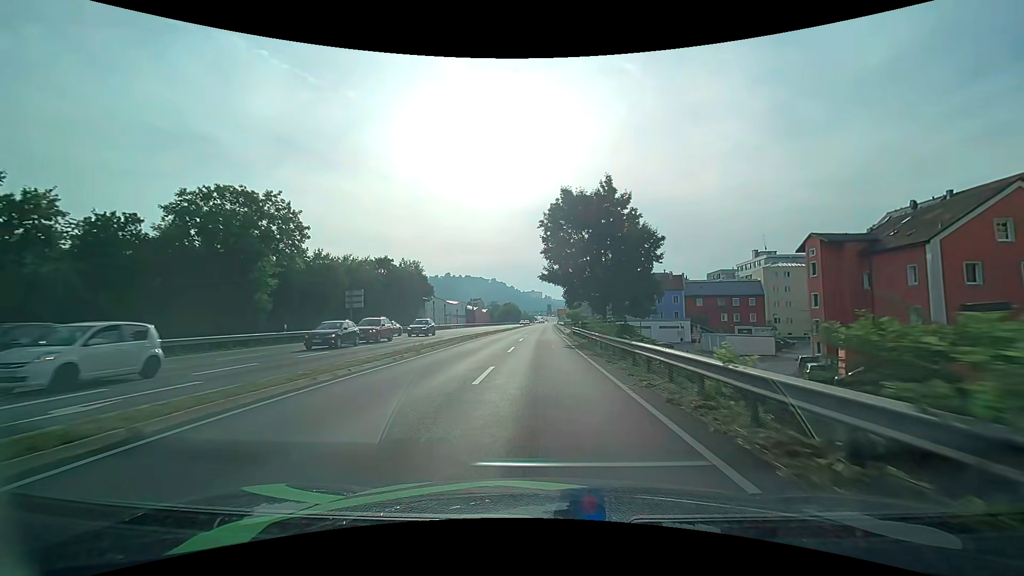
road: primary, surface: asphalt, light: Day
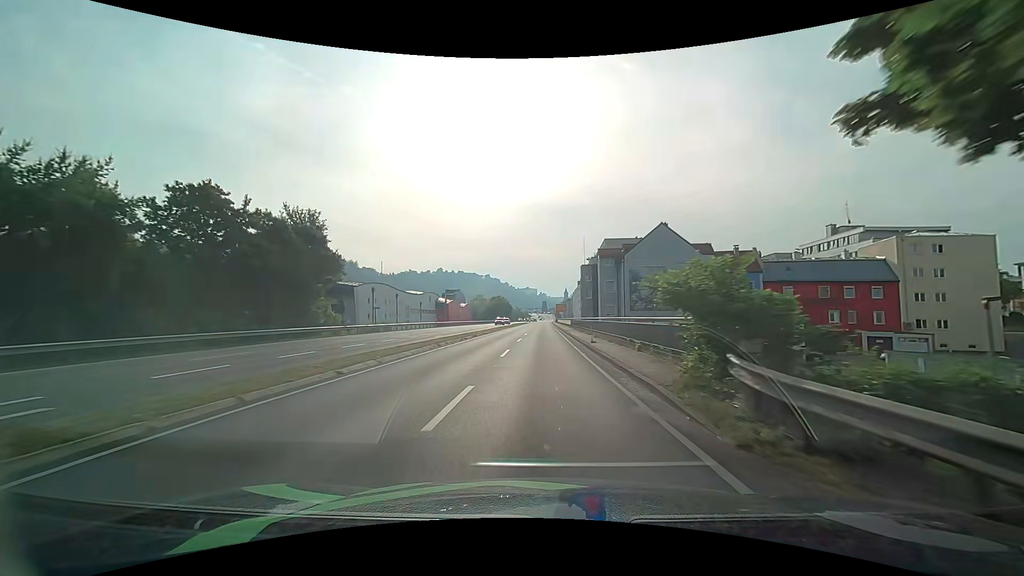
(+0.2, +37.7) m; 0°
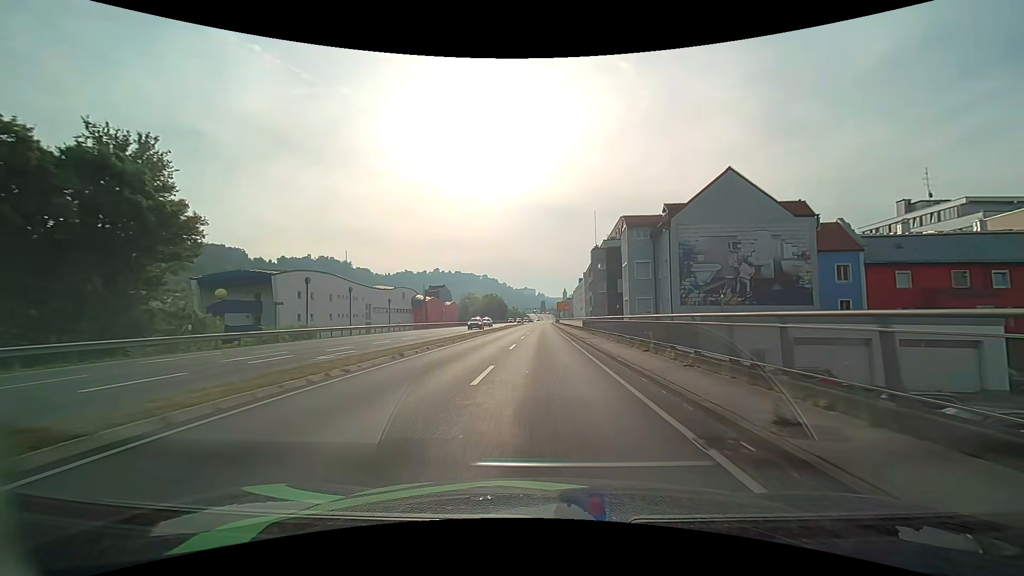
(+0.1, +20.2) m; 0°
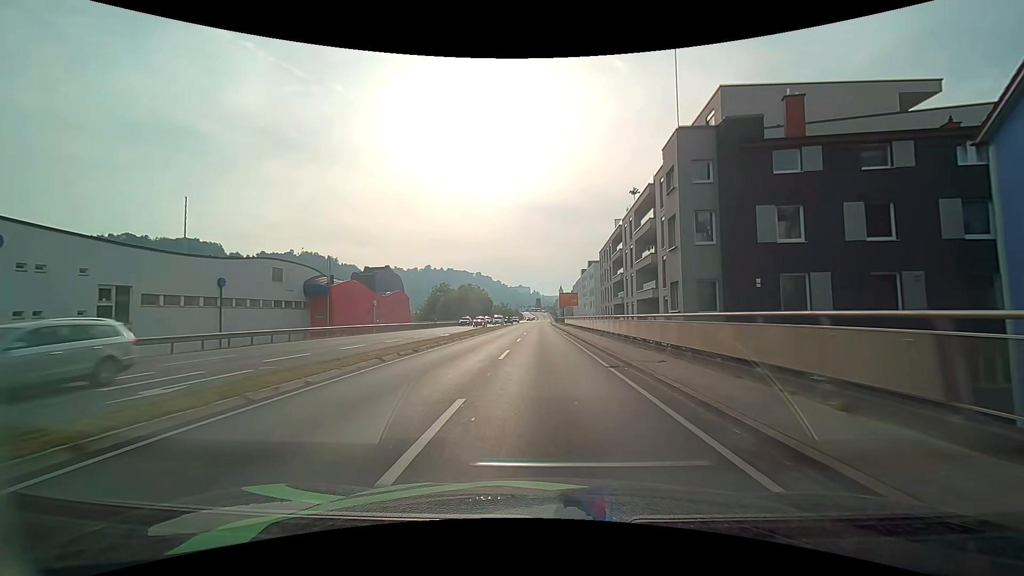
(+0.2, +42.1) m; +1°
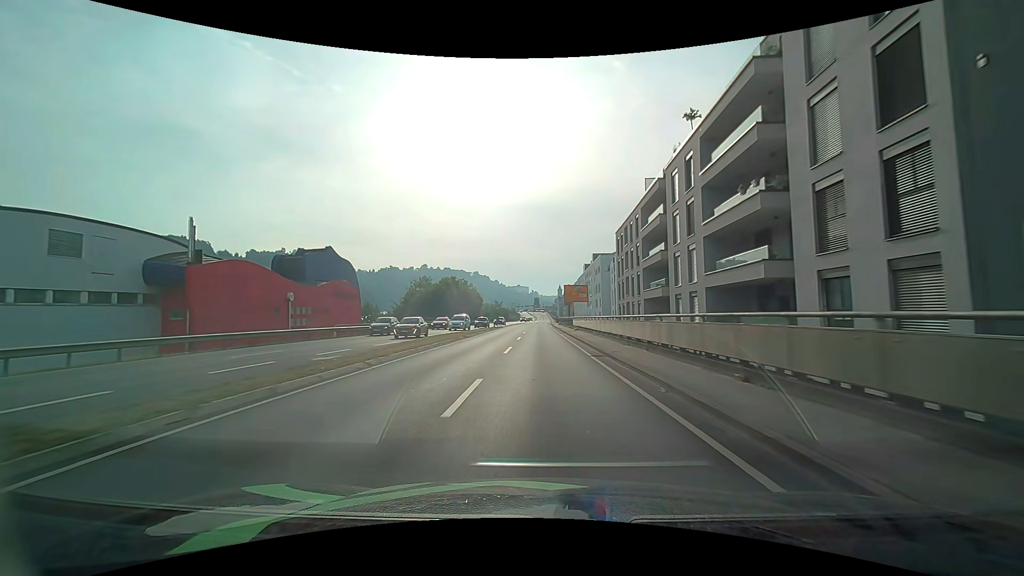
(0.0, +21.4) m; 0°
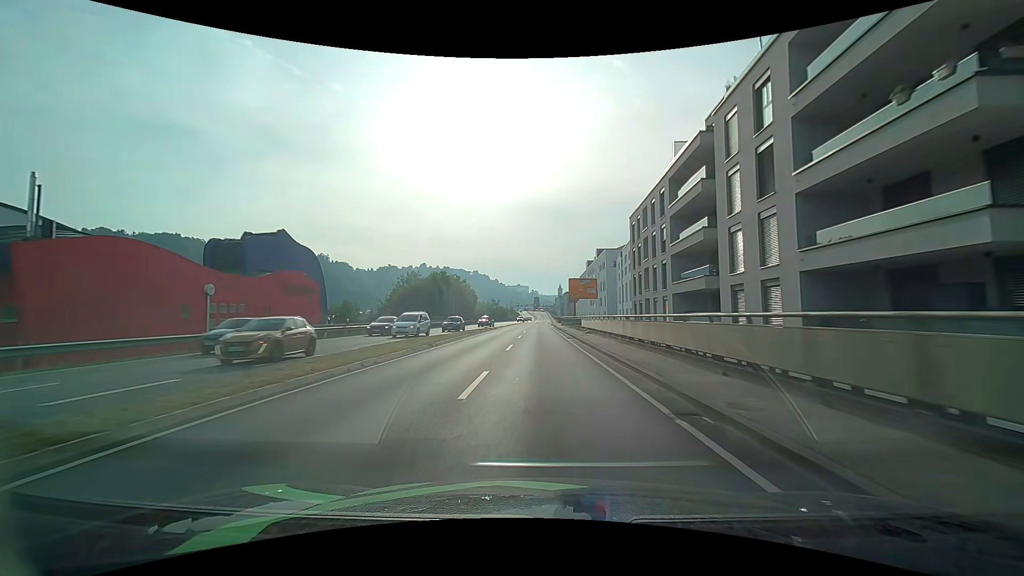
(-0.1, +10.6) m; 0°
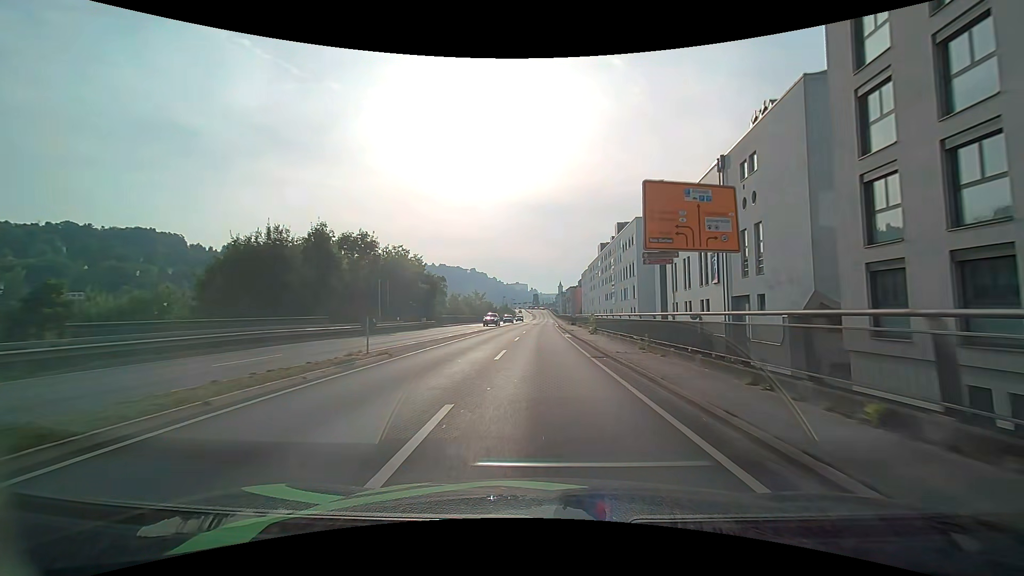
(+0.1, +40.6) m; 0°
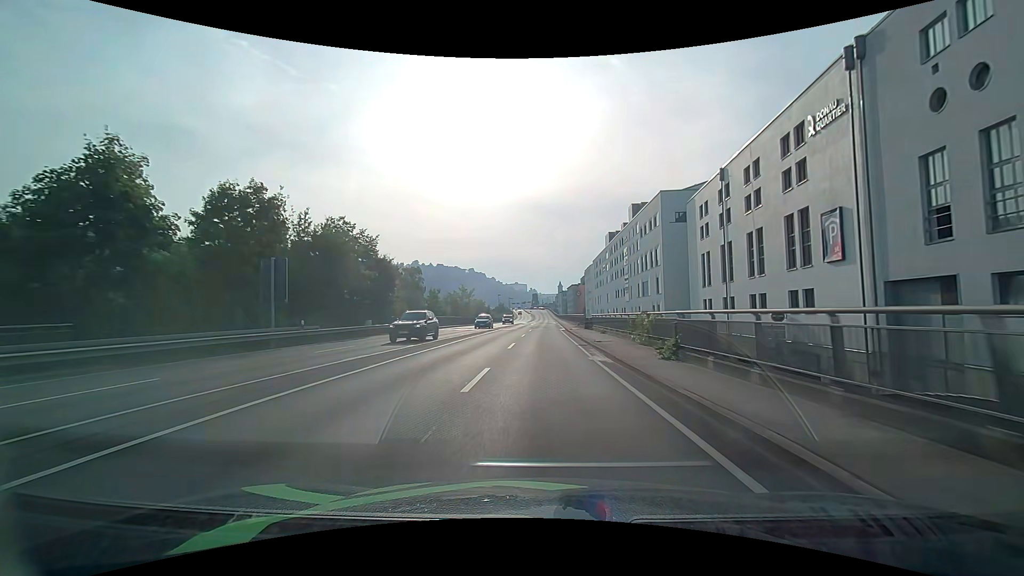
(+0.1, +18.6) m; 0°
(0, +10) (0, +20) (0, +30) (0, +40) (+1, +50) (+1, +60) (+1, +70) (+1, +80) (+2, +90) (+2, +100) m
